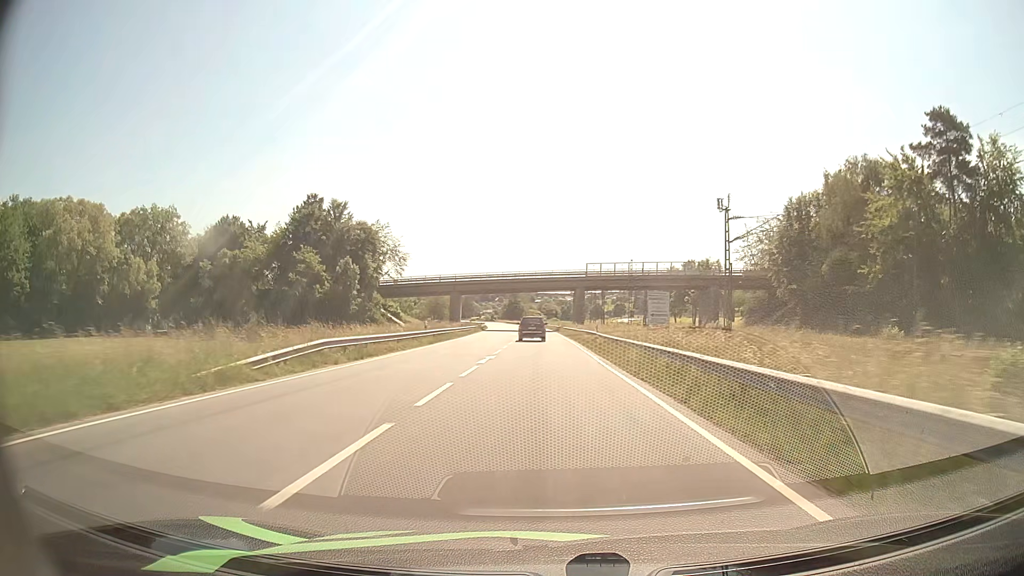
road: primary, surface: asphalt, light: Day
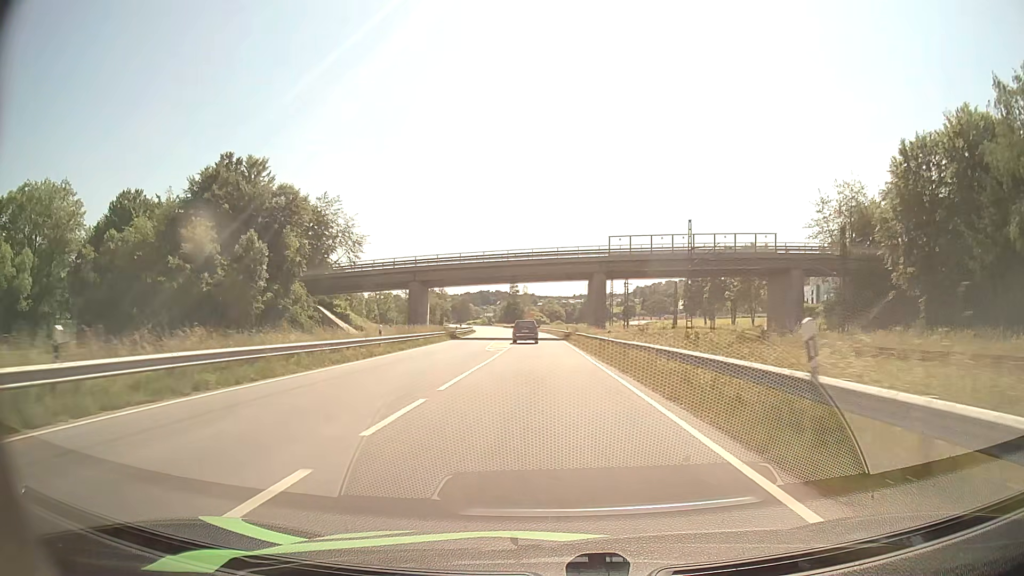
(0.0, +32.8) m; 0°
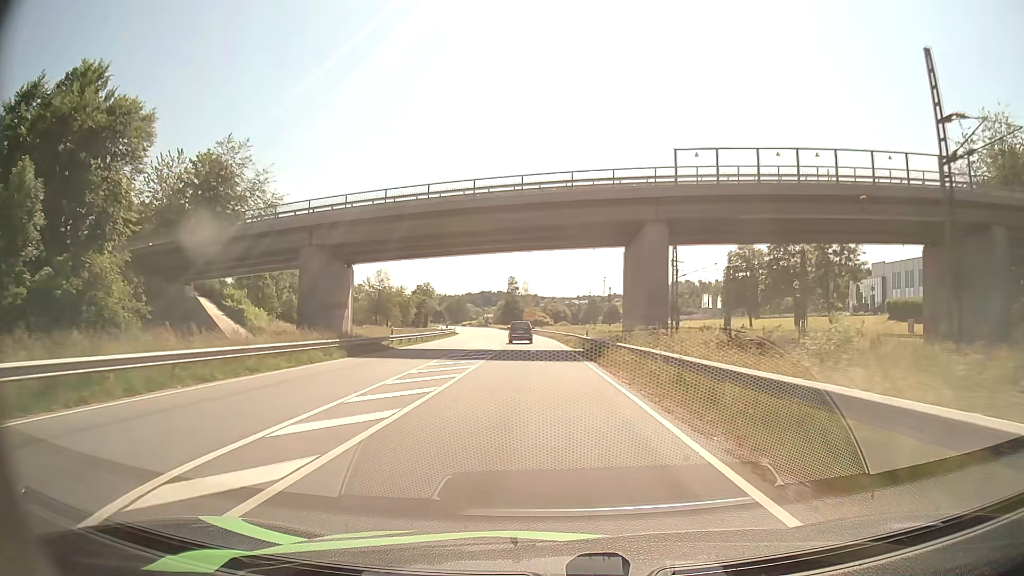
(-0.1, +33.1) m; 0°
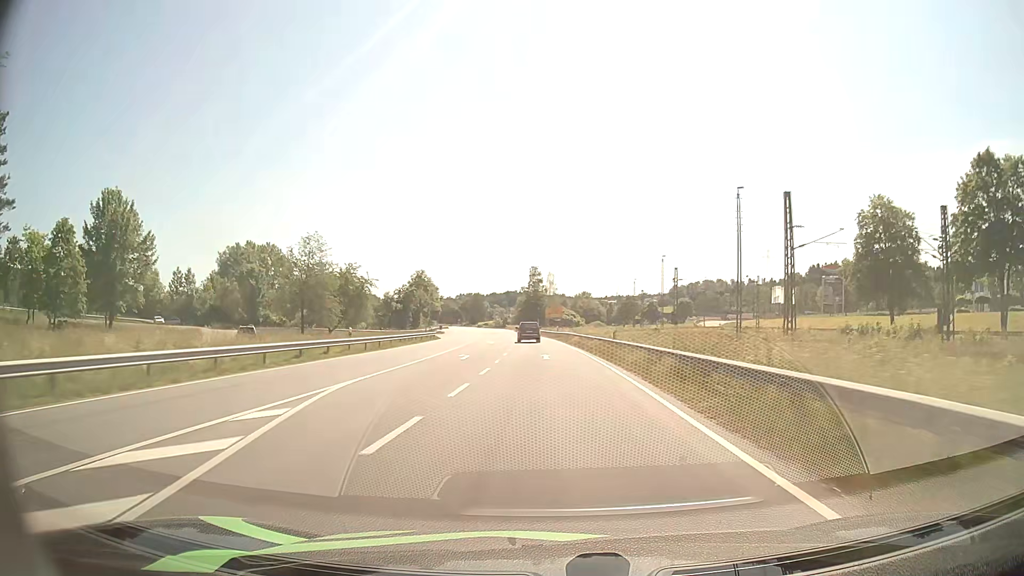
(-0.7, +45.6) m; -2°
(0, +10) (0, +20) (-1, +30) (-1, +40) (-1, +50) (-2, +60) (-3, +70) (-3, +80) (-4, +90) (-5, +100) m
